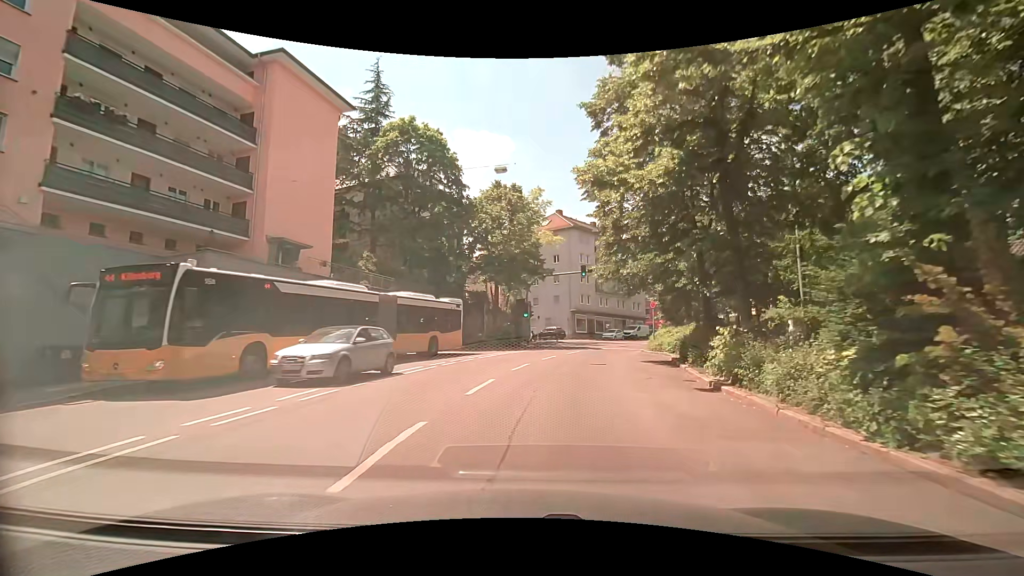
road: secondary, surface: asphalt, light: Day
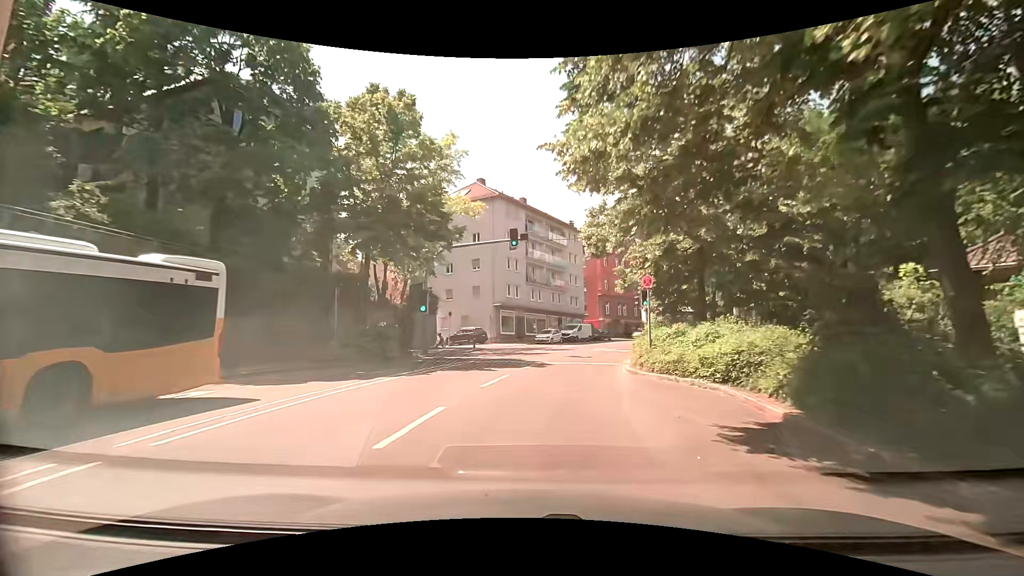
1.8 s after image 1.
(+1.2, +16.2) m; +7°
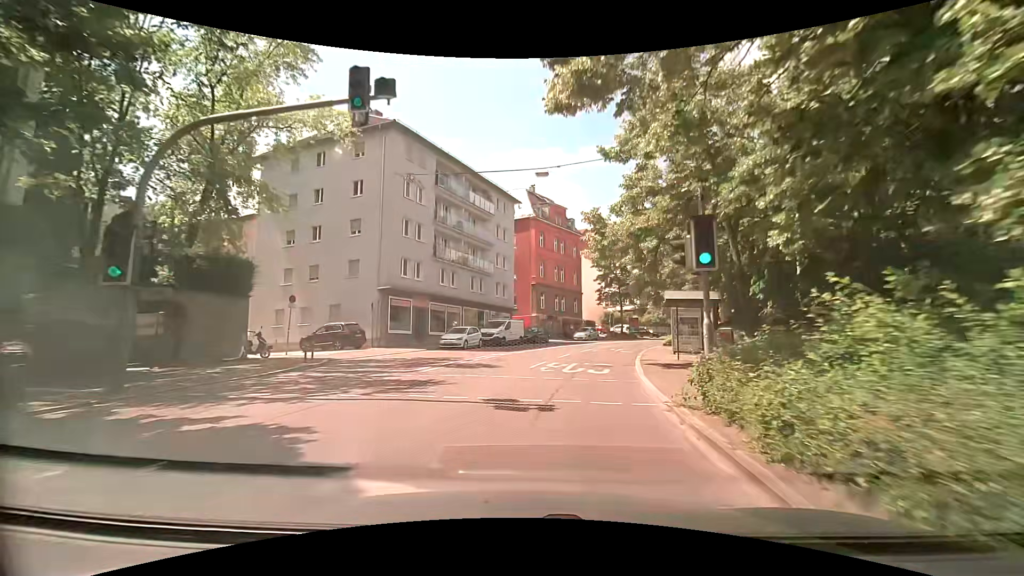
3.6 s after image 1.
(+1.6, +16.6) m; +10°
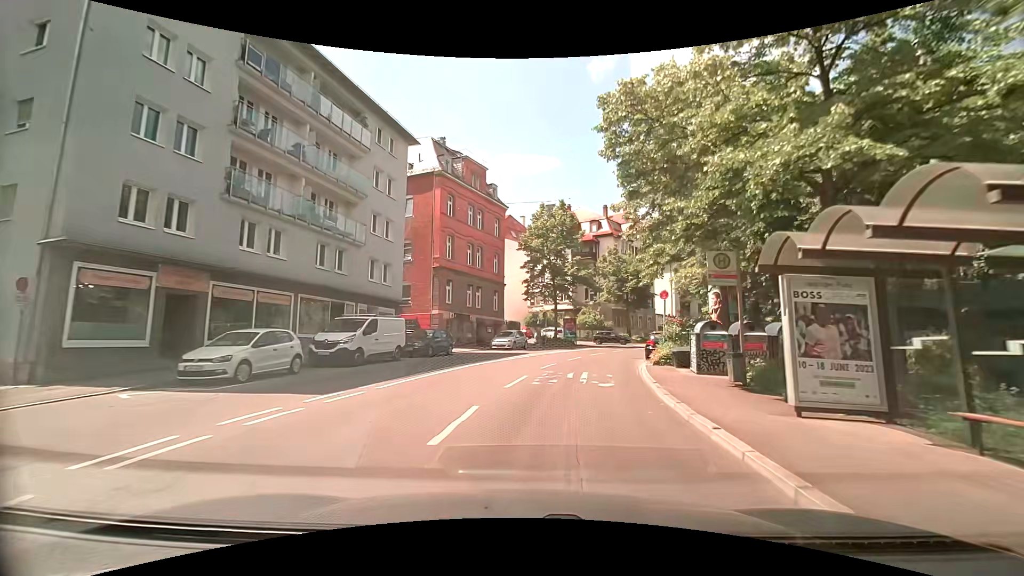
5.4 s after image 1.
(+1.3, +16.8) m; +9°
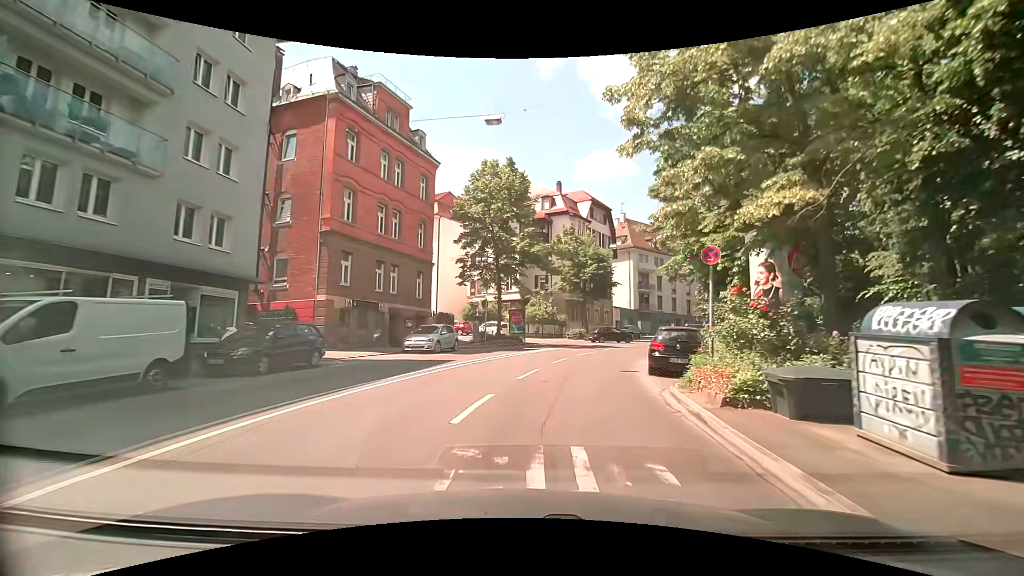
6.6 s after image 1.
(+0.6, +11.2) m; +6°
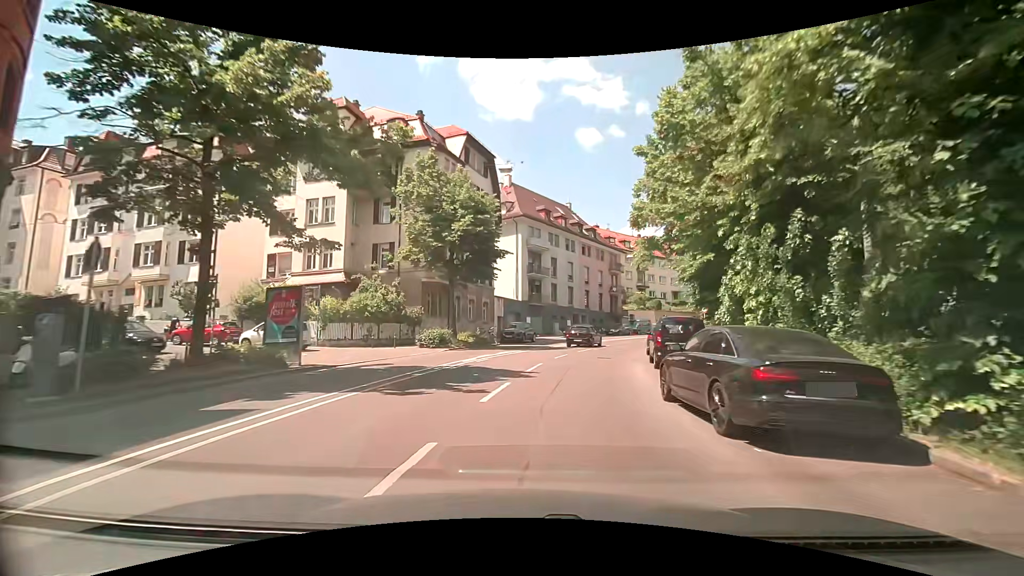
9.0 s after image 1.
(+2.6, +21.7) m; +14°
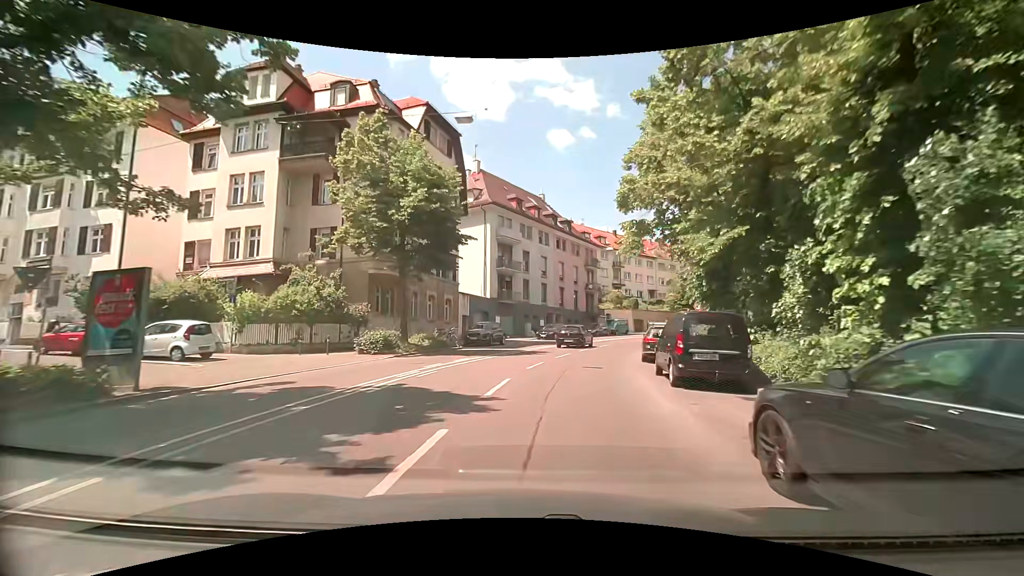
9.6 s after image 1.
(+0.2, +5.4) m; +3°
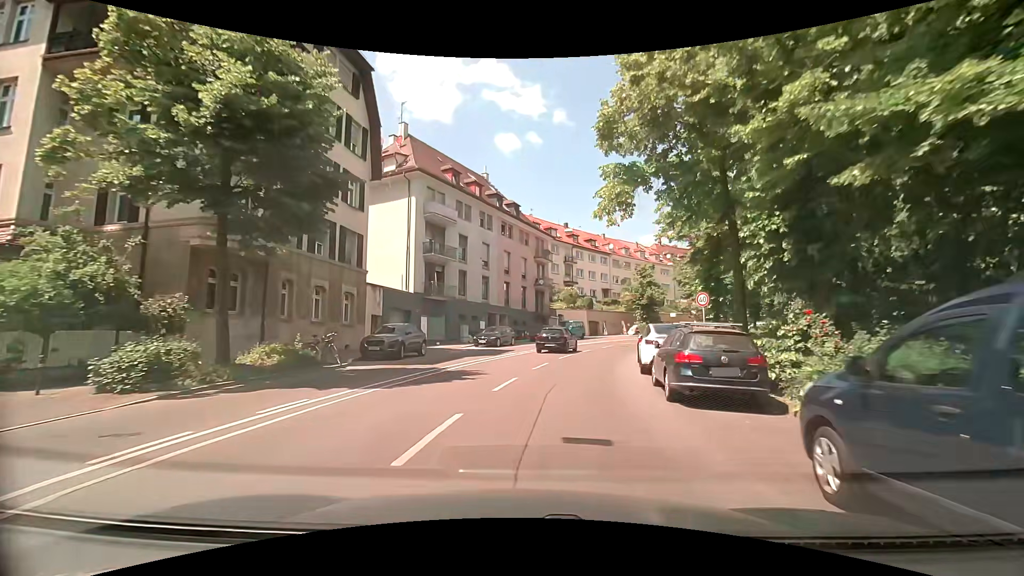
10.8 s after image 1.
(+0.6, +10.6) m; +6°
(+1, +10) (+2, +20) (+5, +29) (+9, +39) (+13, +48) (+18, +56) (+24, +64) (+31, +71) (+39, +78) (+48, +83) m
